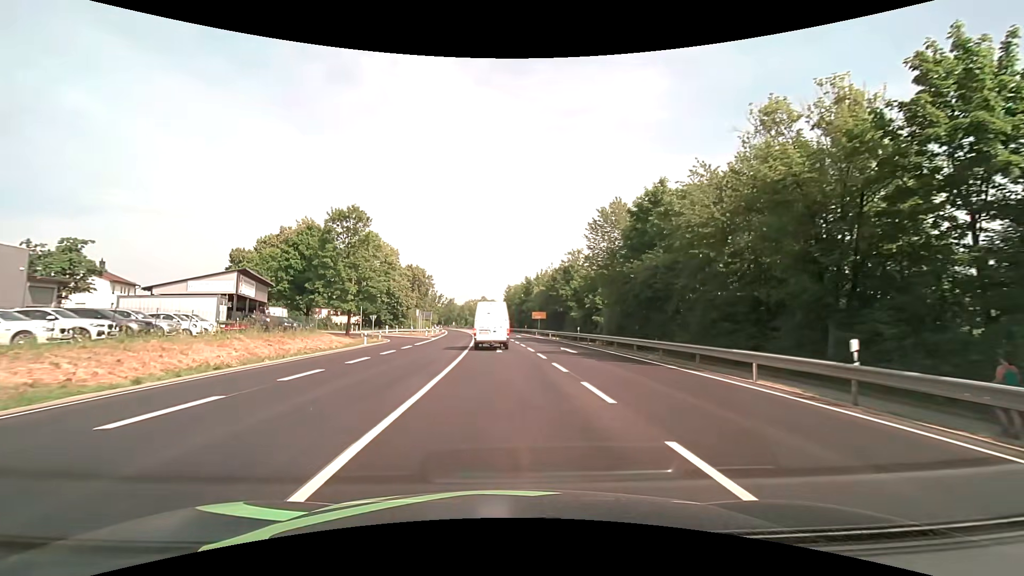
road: primary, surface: asphalt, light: Day
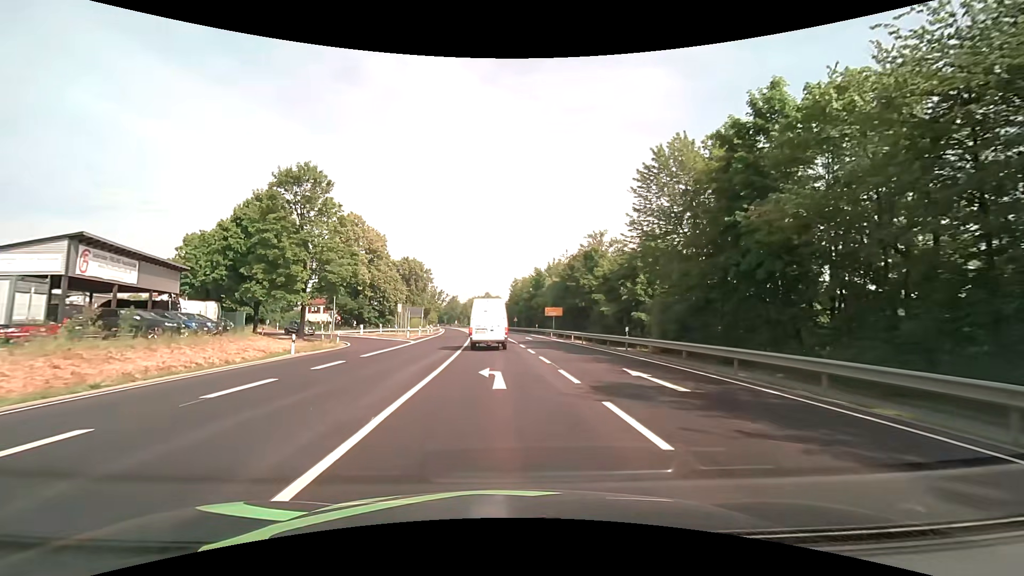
(-0.1, +15.1) m; -1°
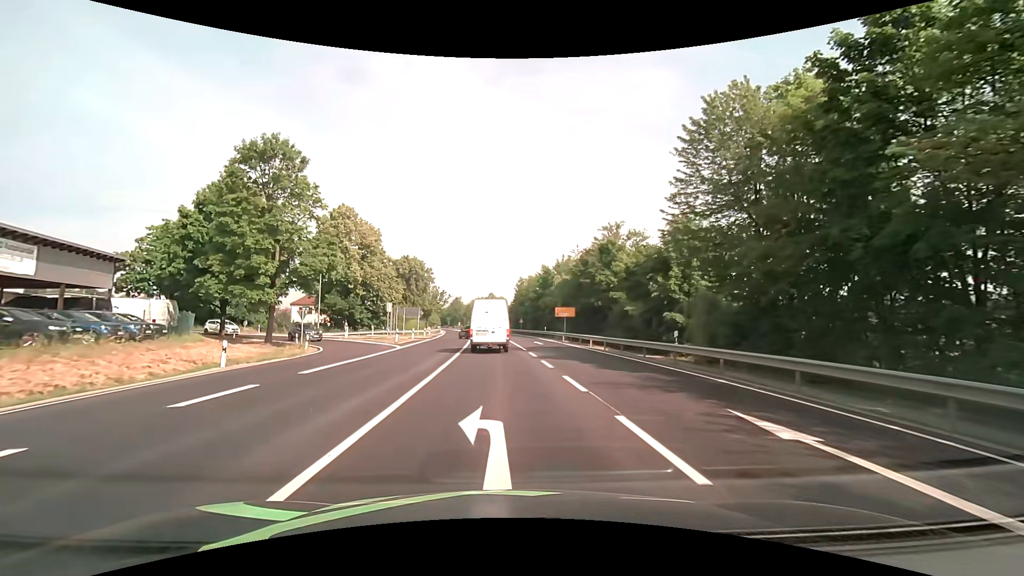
(0.0, +7.0) m; 0°
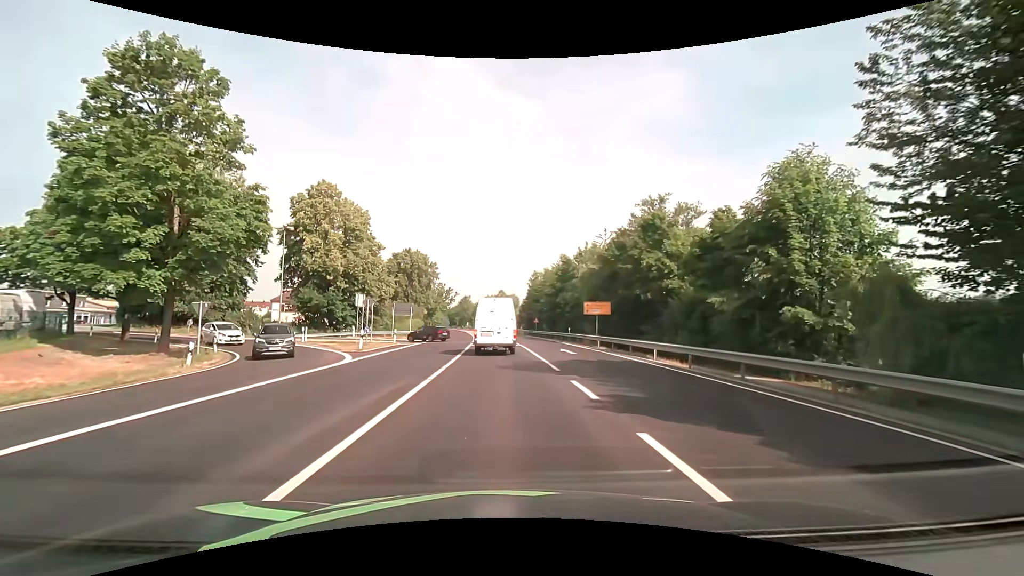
(-0.1, +12.9) m; -1°
(0, +10) (0, +20) (0, +30) (-1, +40) (-7, +48) (-16, +52) (-26, +52) (-36, +54) (-45, +58) (-52, +65) m
